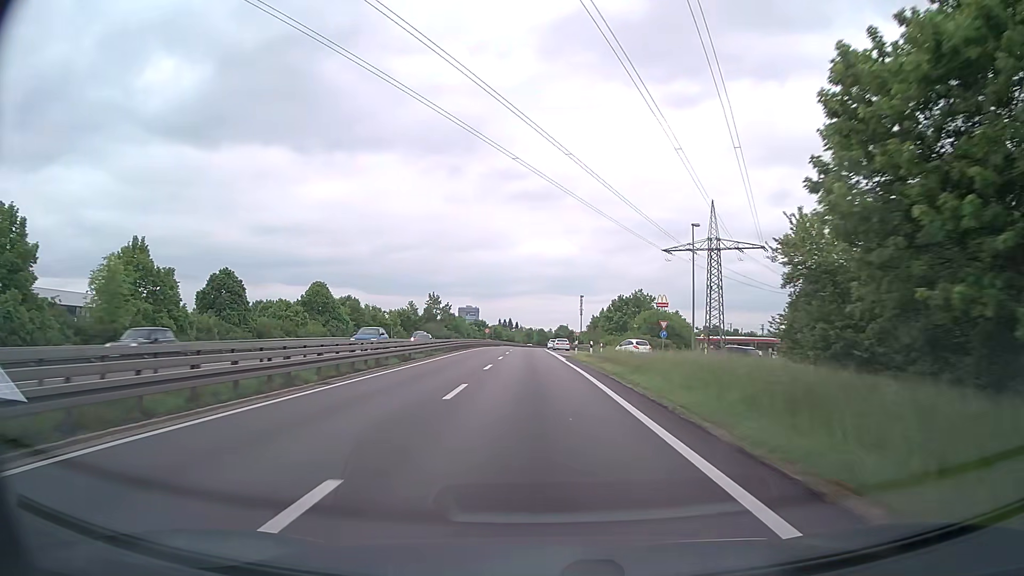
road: trunk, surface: asphalt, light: Day
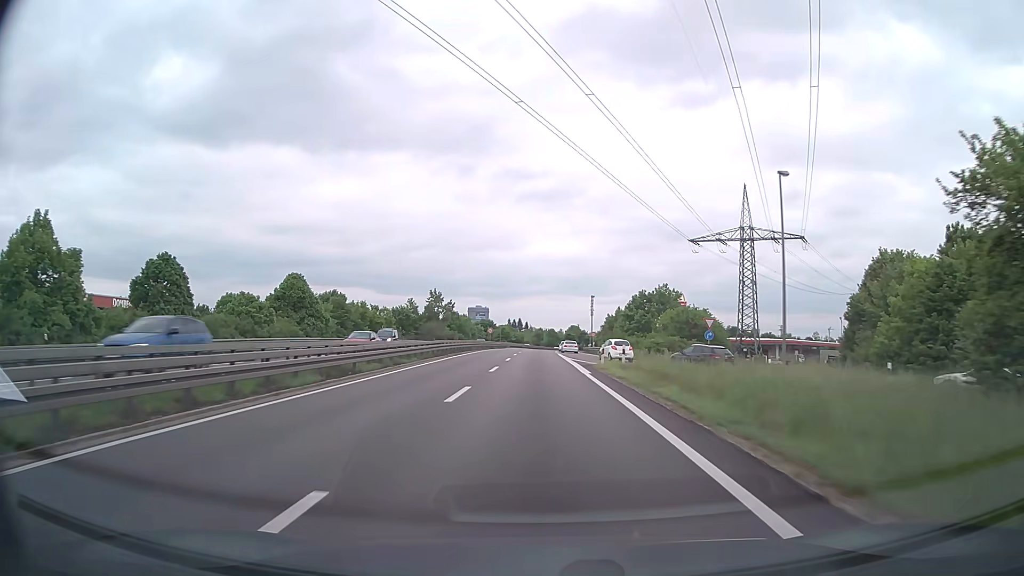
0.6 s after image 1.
(0.0, +12.5) m; -1°
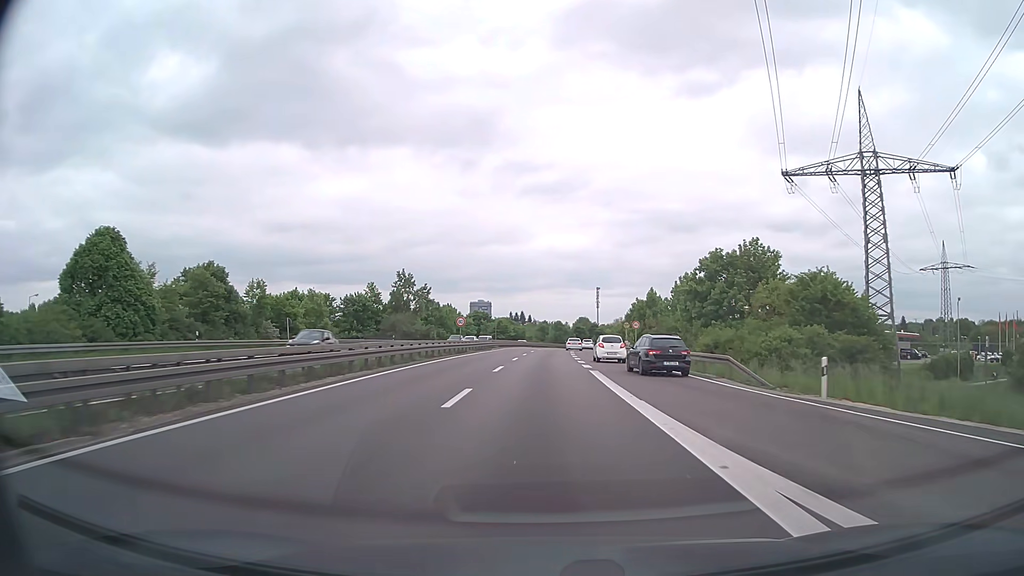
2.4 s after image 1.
(-0.3, +37.5) m; 0°
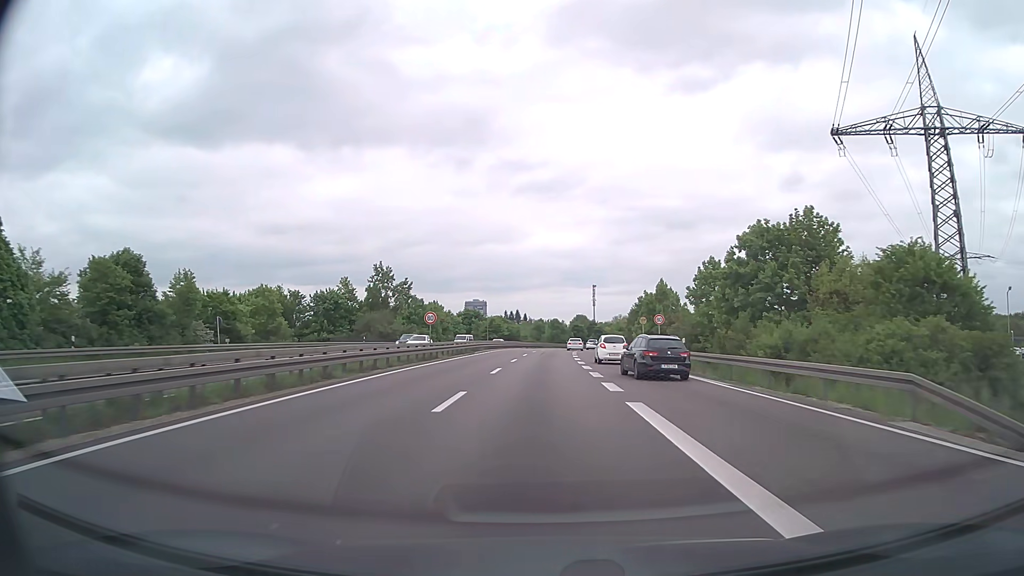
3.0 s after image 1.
(0.0, +12.5) m; 0°
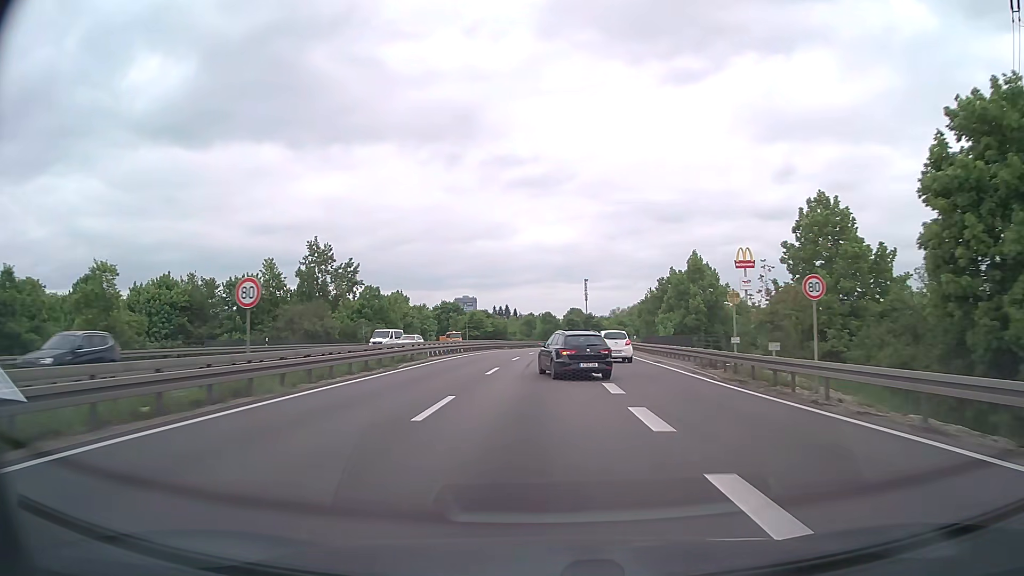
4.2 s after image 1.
(+0.1, +25.1) m; +1°
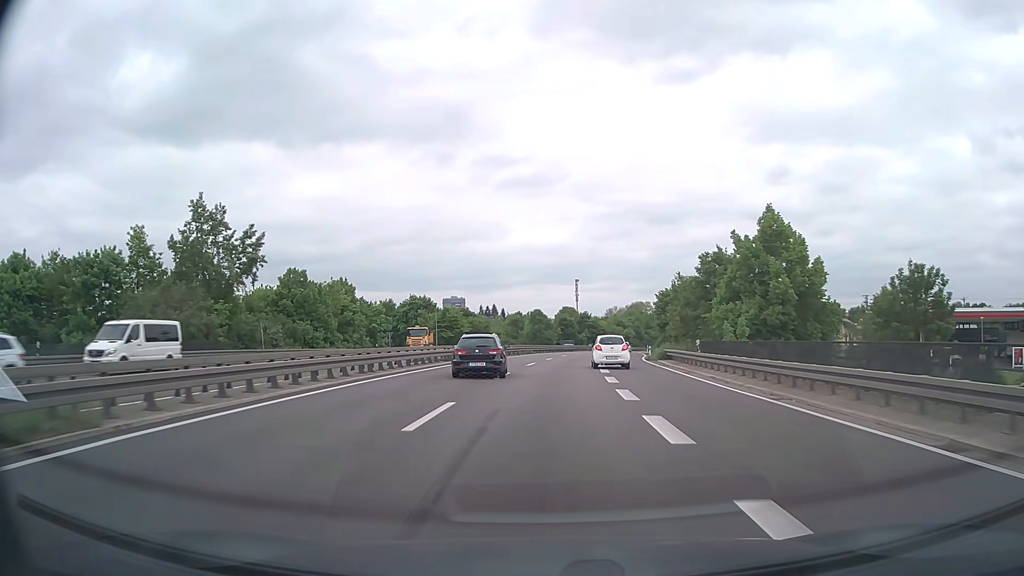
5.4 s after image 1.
(+0.2, +25.1) m; +1°
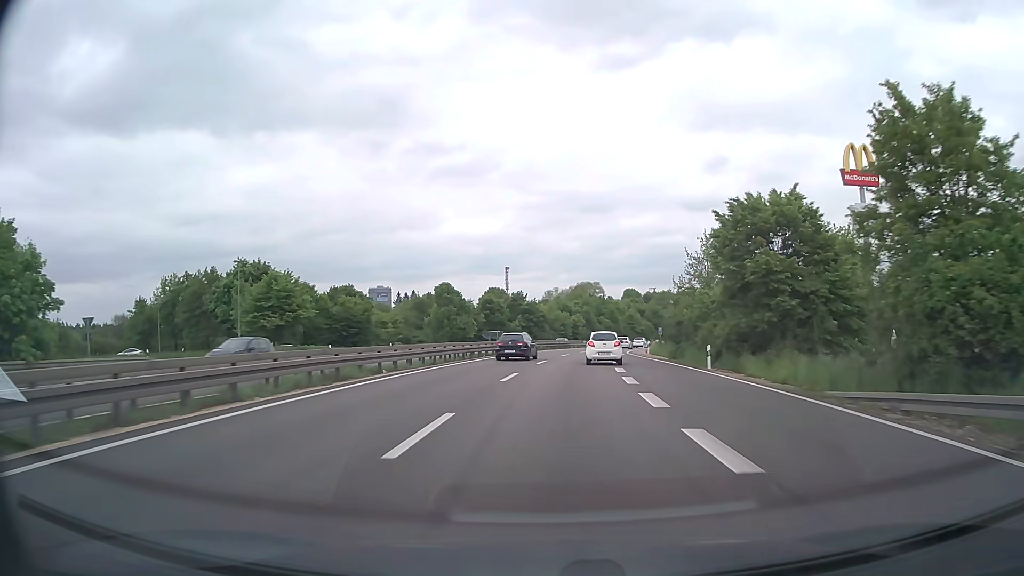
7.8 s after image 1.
(+2.3, +50.1) m; +6°
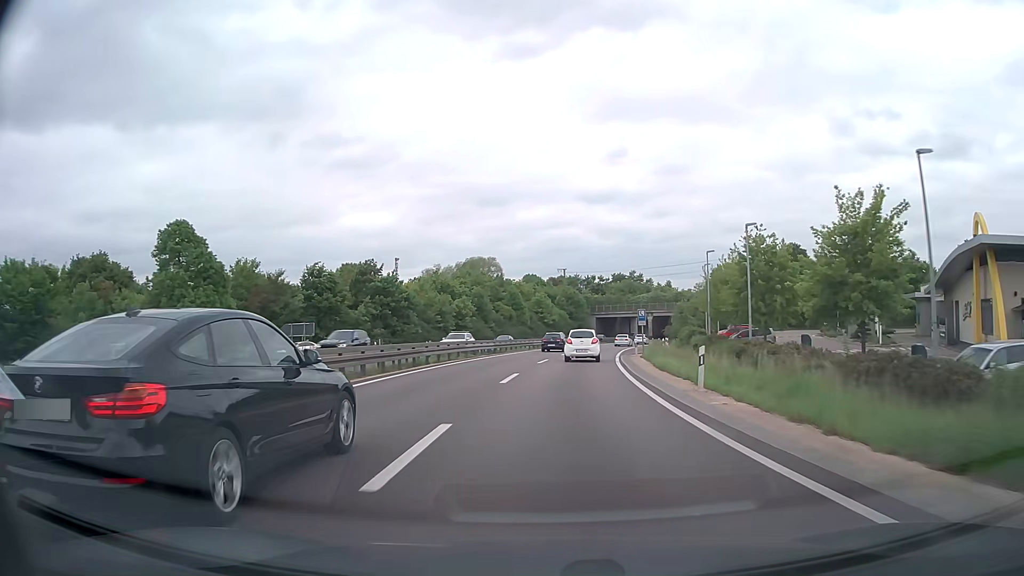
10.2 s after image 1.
(+3.1, +49.0) m; +8°
(0, +10) (+1, +20) (+2, +30) (+3, +40) (+4, +50) (+6, +60) (+8, +69) (+11, +79) (+13, +89) (+16, +98) m
